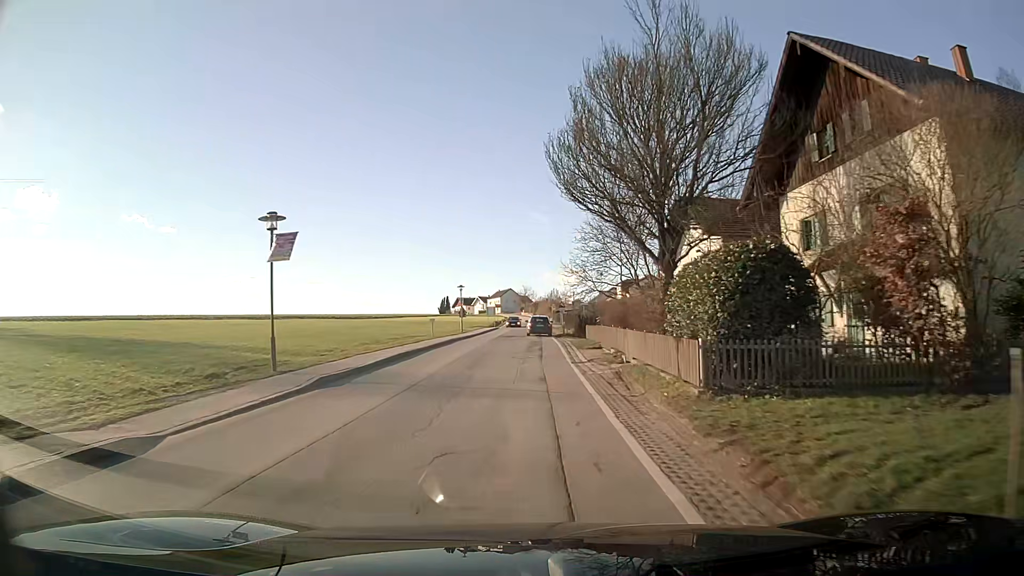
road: secondary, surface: asphalt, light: Day
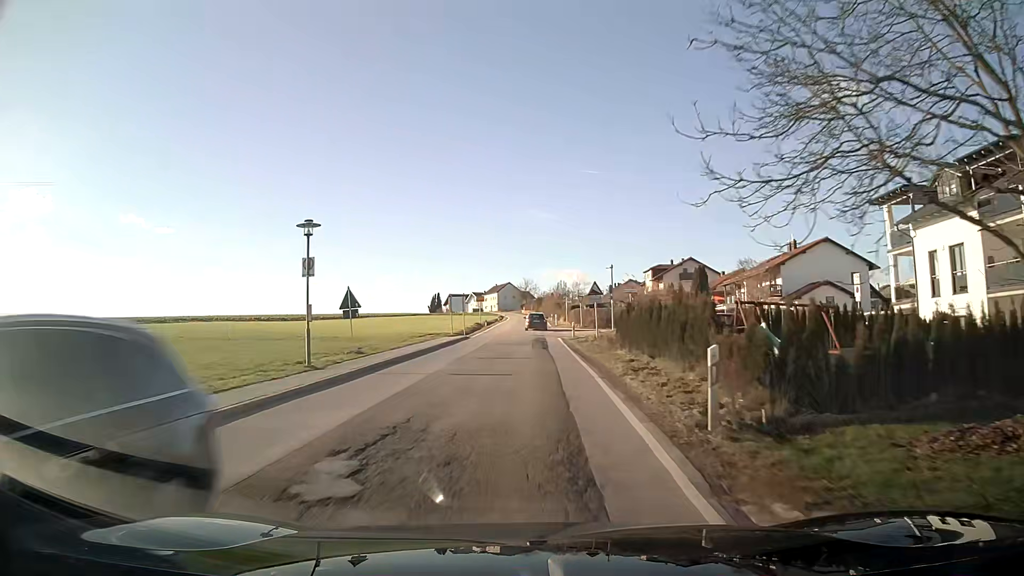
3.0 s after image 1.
(+0.2, +39.5) m; -1°
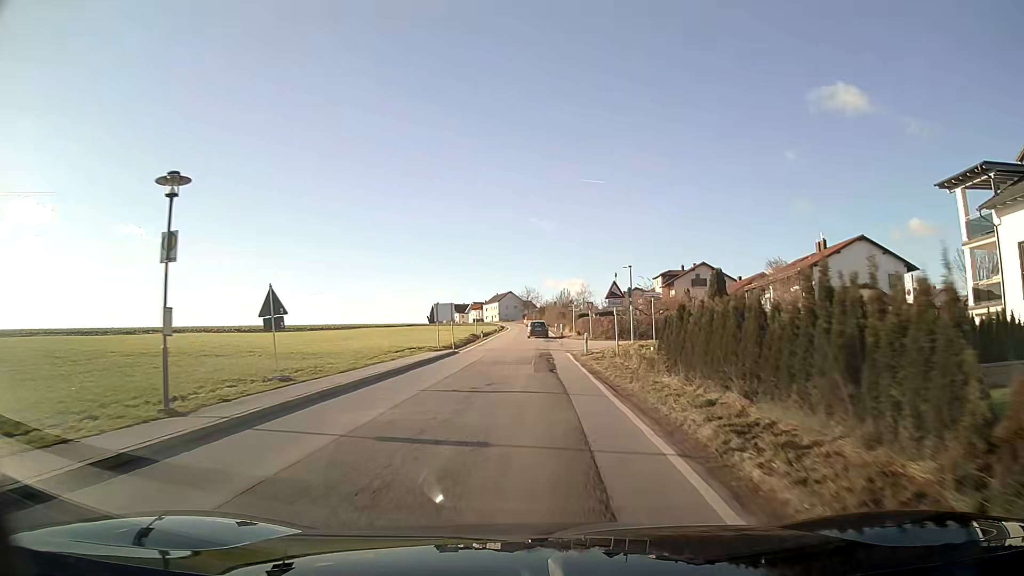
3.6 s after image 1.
(0.0, +7.7) m; 0°
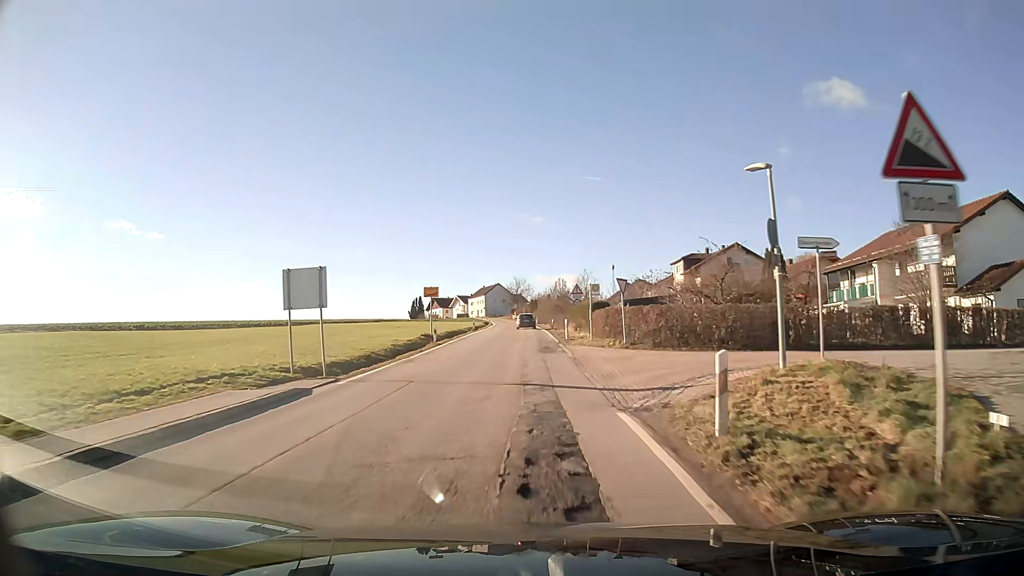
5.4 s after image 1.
(+0.3, +23.1) m; +1°
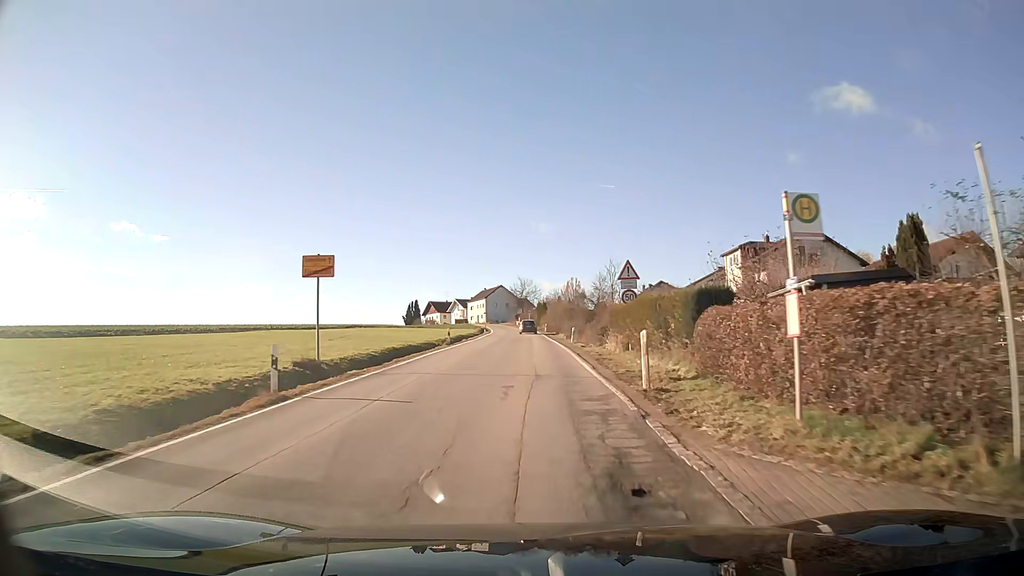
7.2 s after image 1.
(-0.2, +23.2) m; -1°
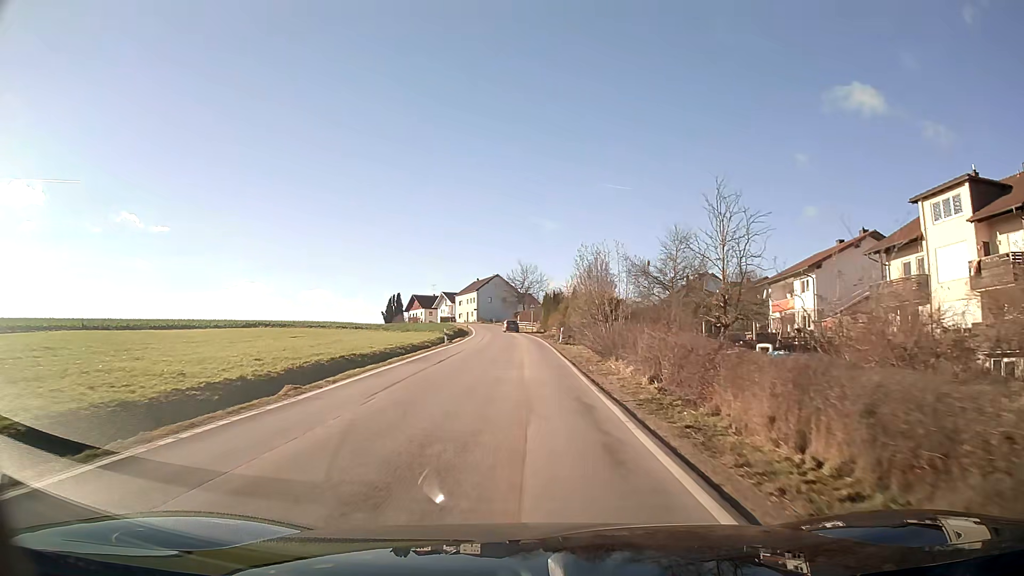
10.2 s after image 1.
(0.0, +38.9) m; 0°
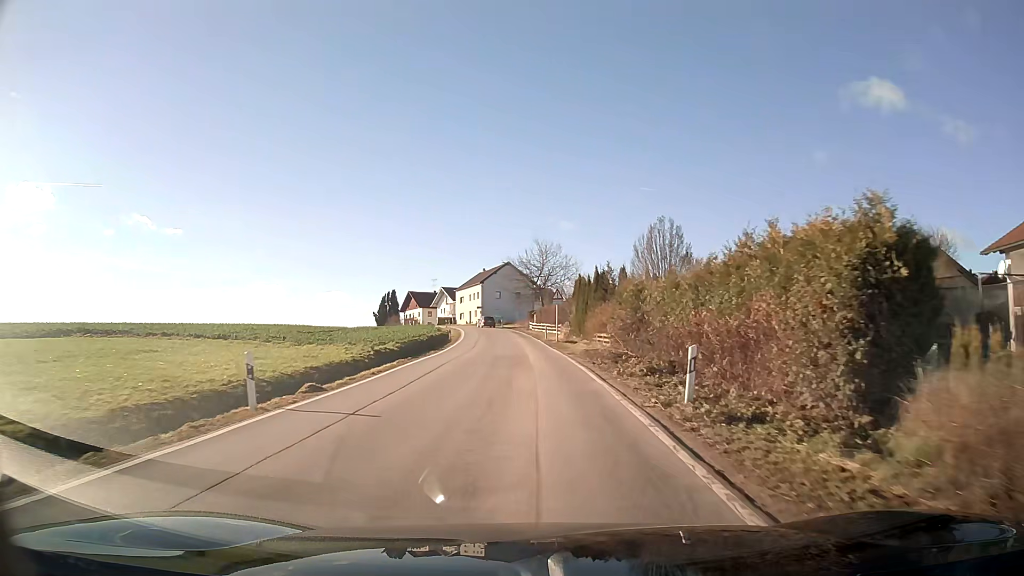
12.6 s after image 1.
(-0.5, +32.4) m; -2°
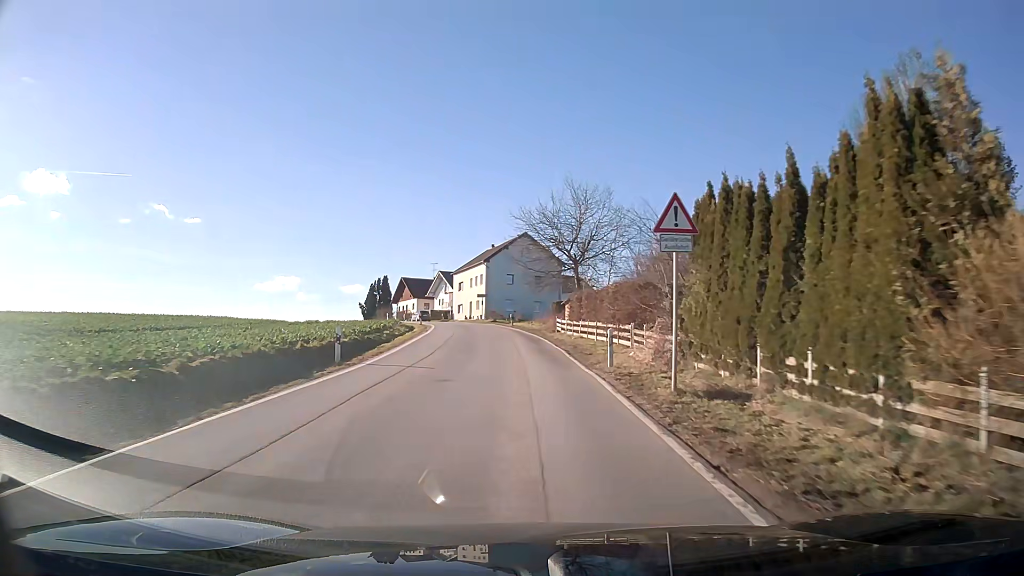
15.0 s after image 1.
(-0.6, +32.8) m; -2°
(0, +10) (0, +20) (-1, +30) (-2, +40) (-3, +50) (-6, +60) (-9, +69) (-12, +79) (-16, +88) (-20, +97) m
